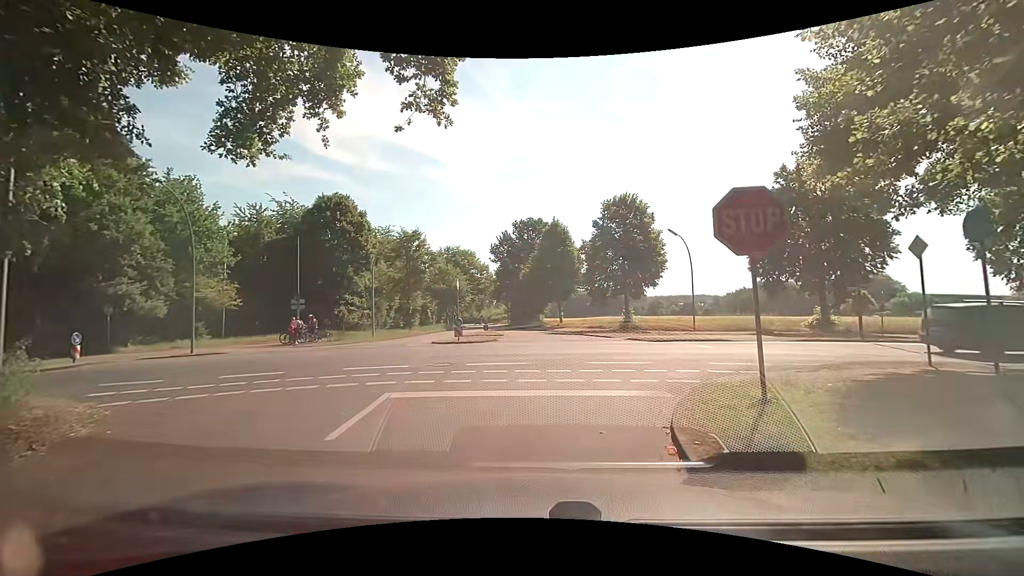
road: residential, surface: asphalt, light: Day
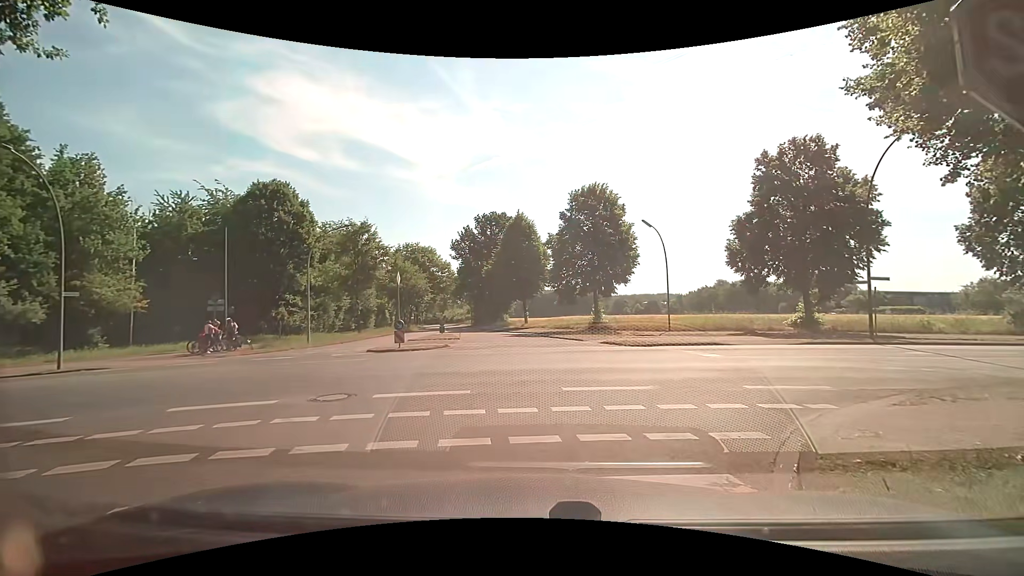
(+0.2, +4.4) m; +5°
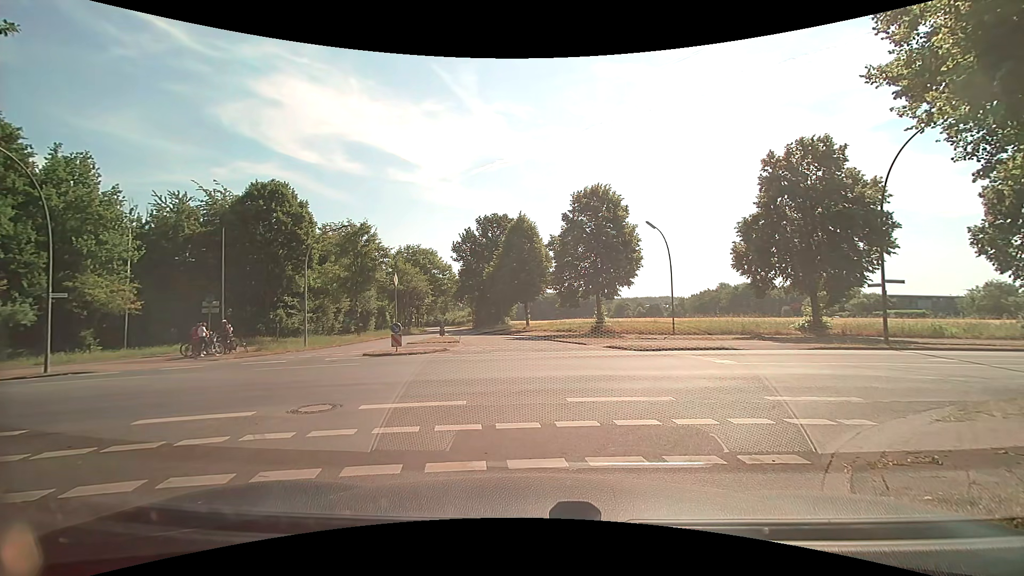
(0.0, +0.7) m; 0°
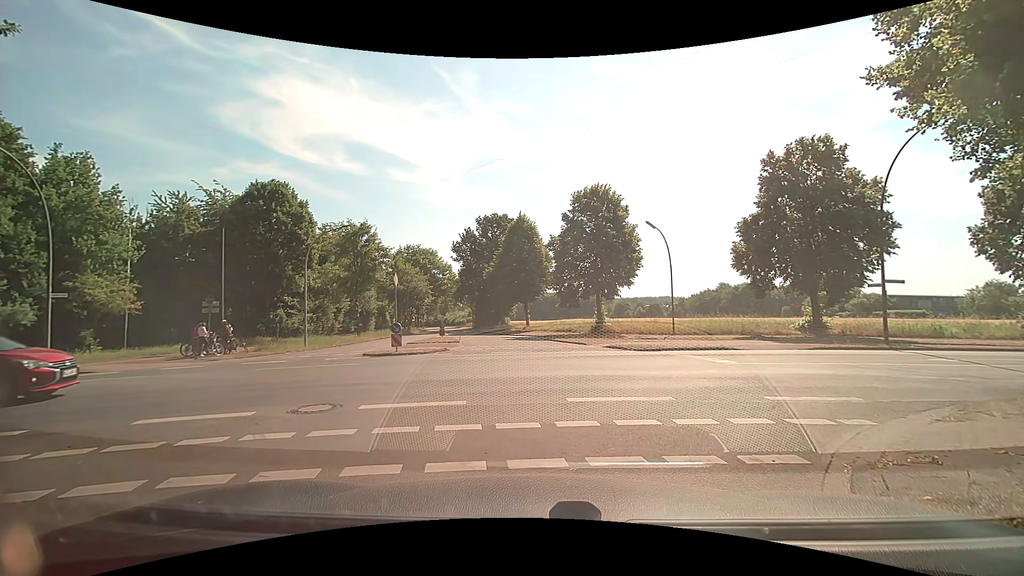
(0.0, 0.0) m; 0°
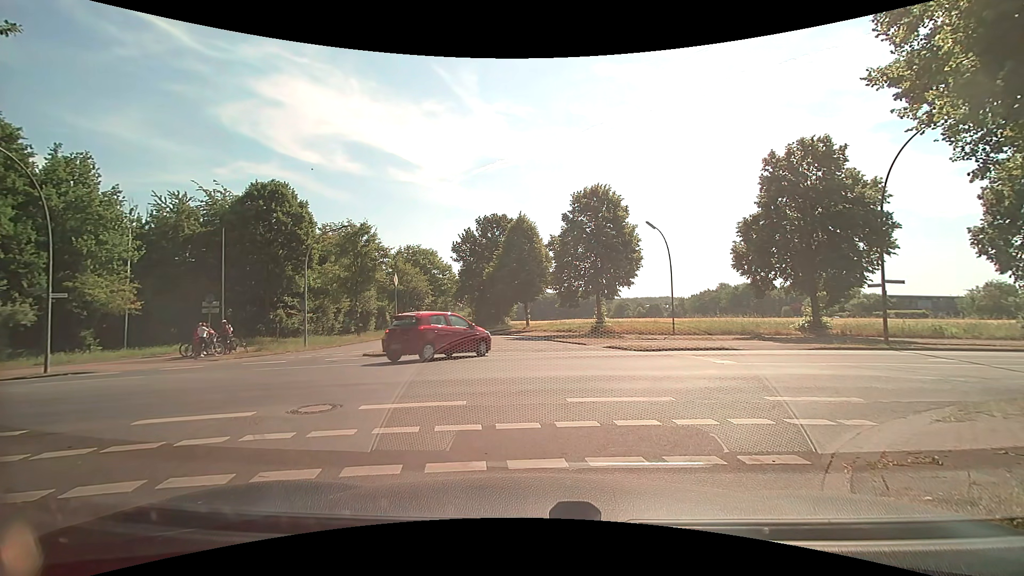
(0.0, 0.0) m; 0°
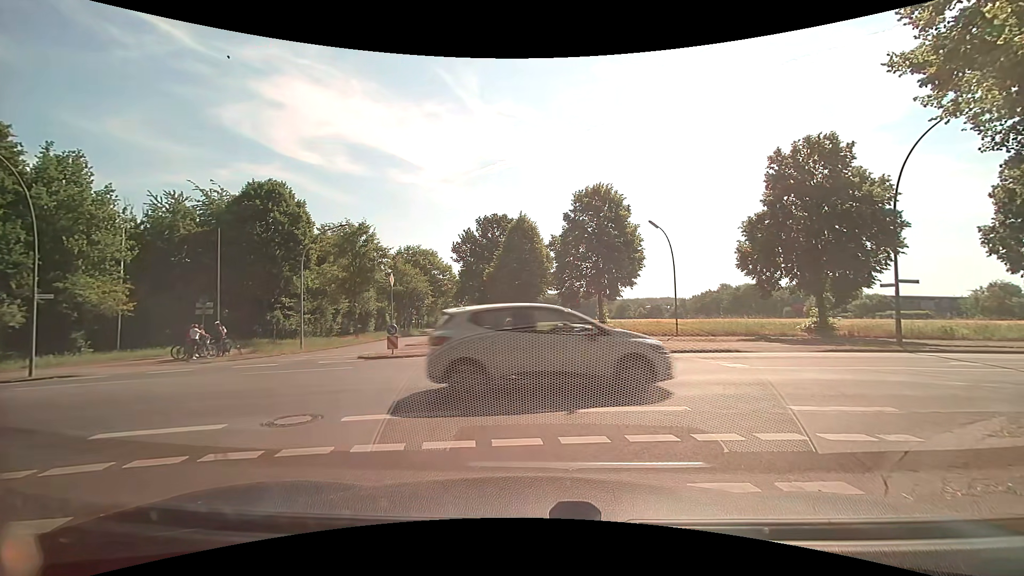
(0.0, +0.7) m; 0°
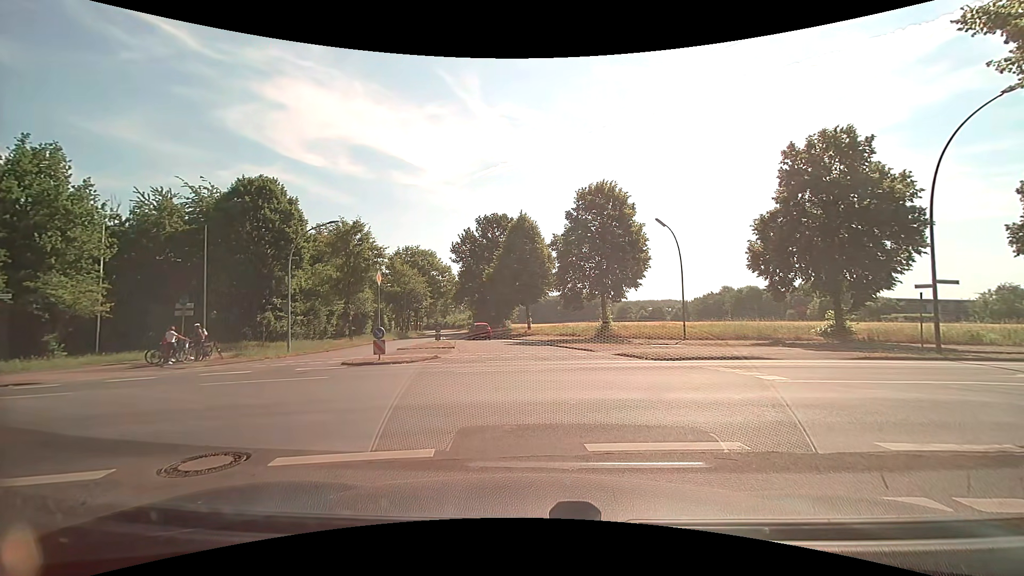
(0.0, +1.8) m; 0°
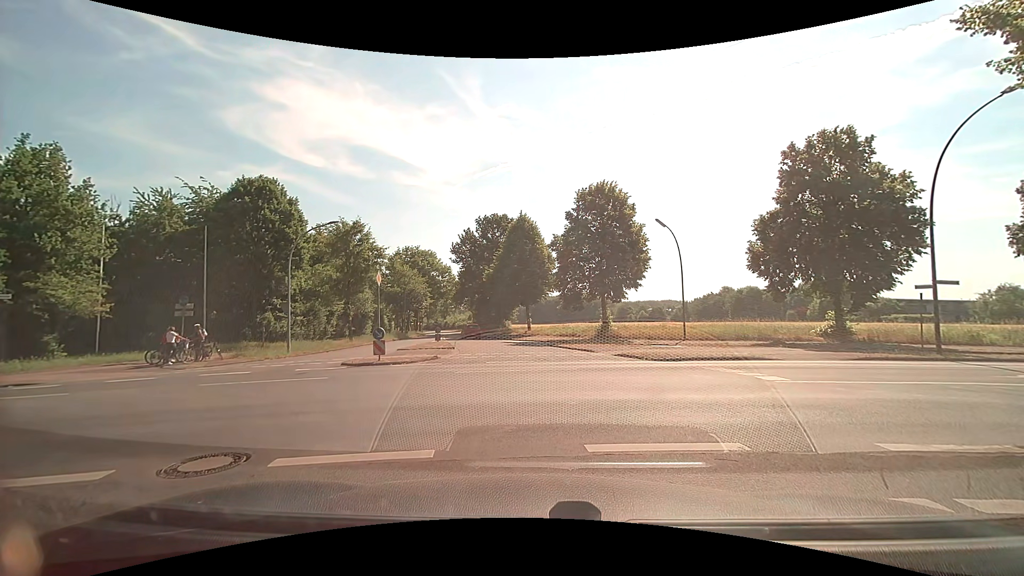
(0.0, +0.1) m; 0°
